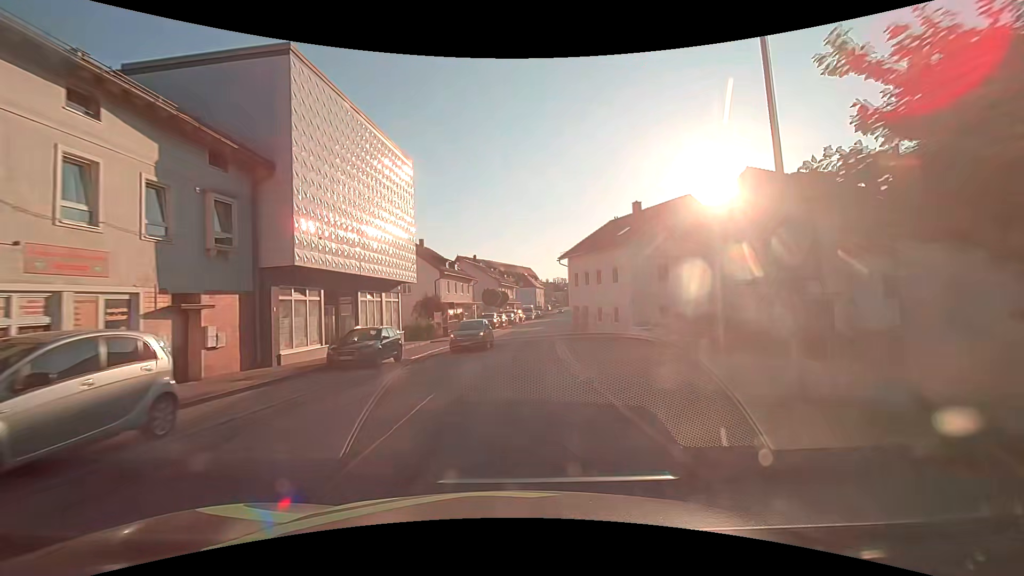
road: secondary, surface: asphalt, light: Day
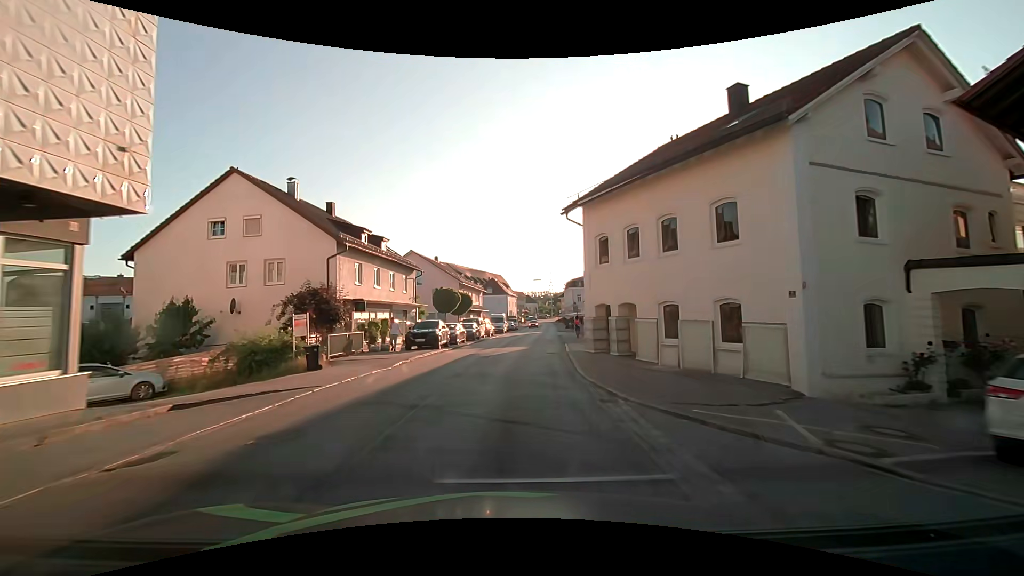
(+0.7, +22.8) m; +4°
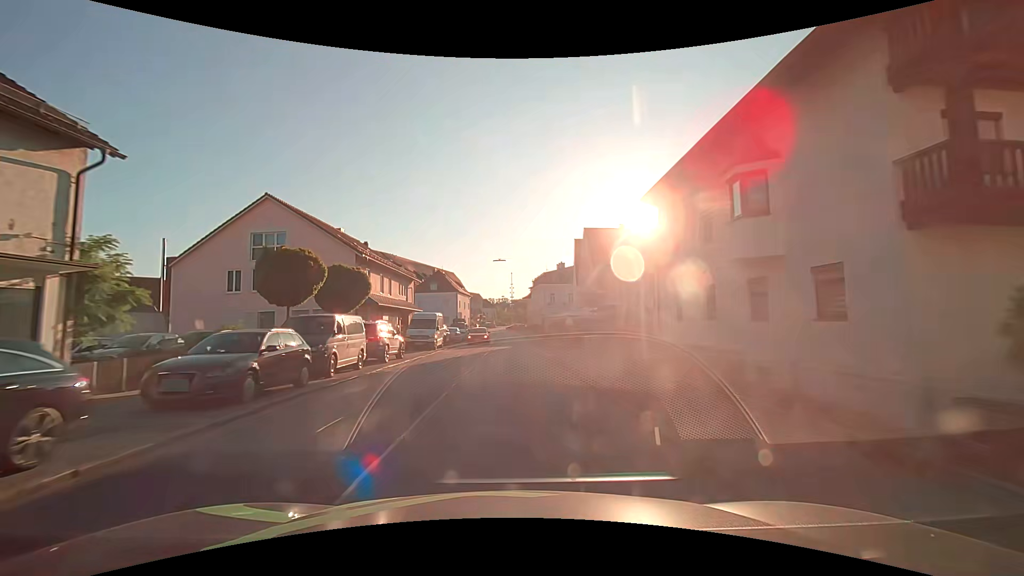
(+1.2, +30.1) m; +5°
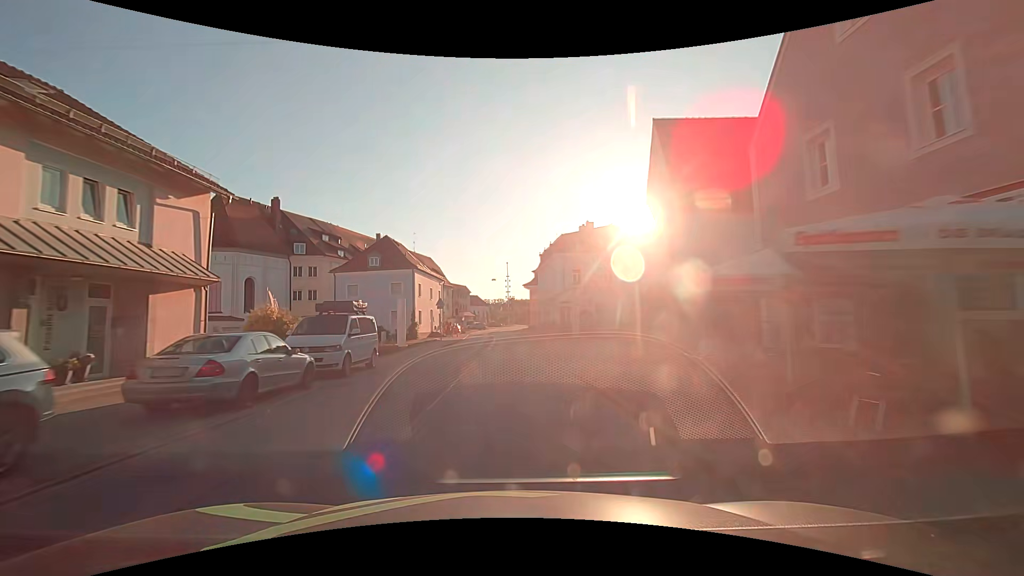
(+0.5, +37.7) m; +1°
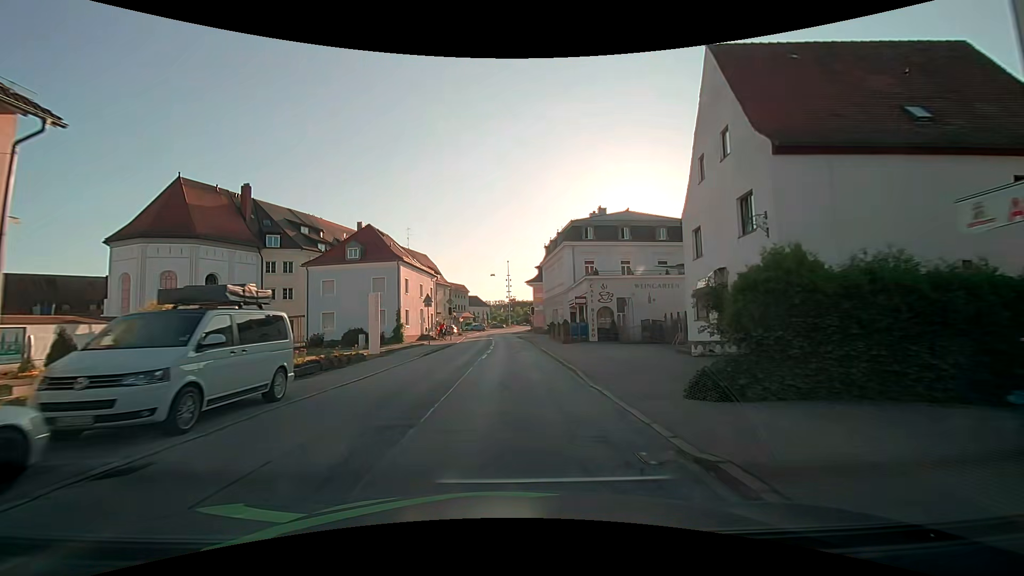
(0.0, +7.6) m; 0°
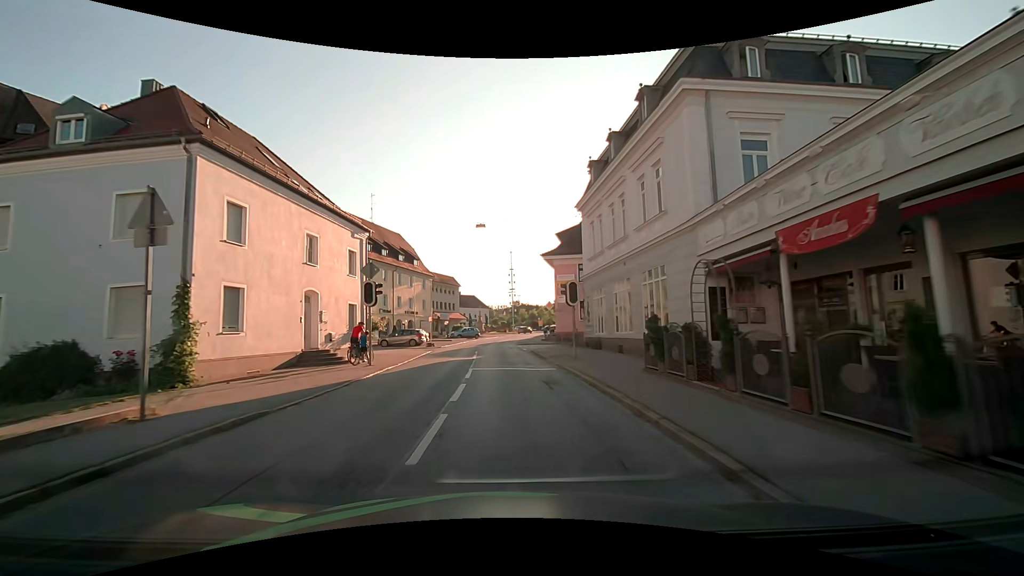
(-0.2, +30.3) m; -1°
(0, +10) (0, +20) (0, +30) (-1, +40) (-1, +50) (0, +60) (+1, +70) (+2, +80) (+4, +90) (+5, +100) m
